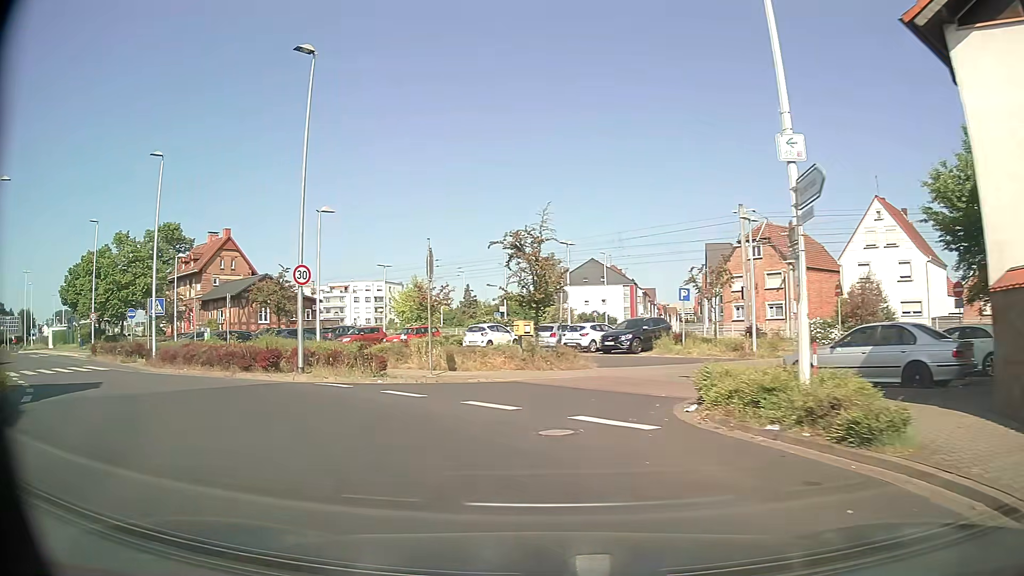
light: Day
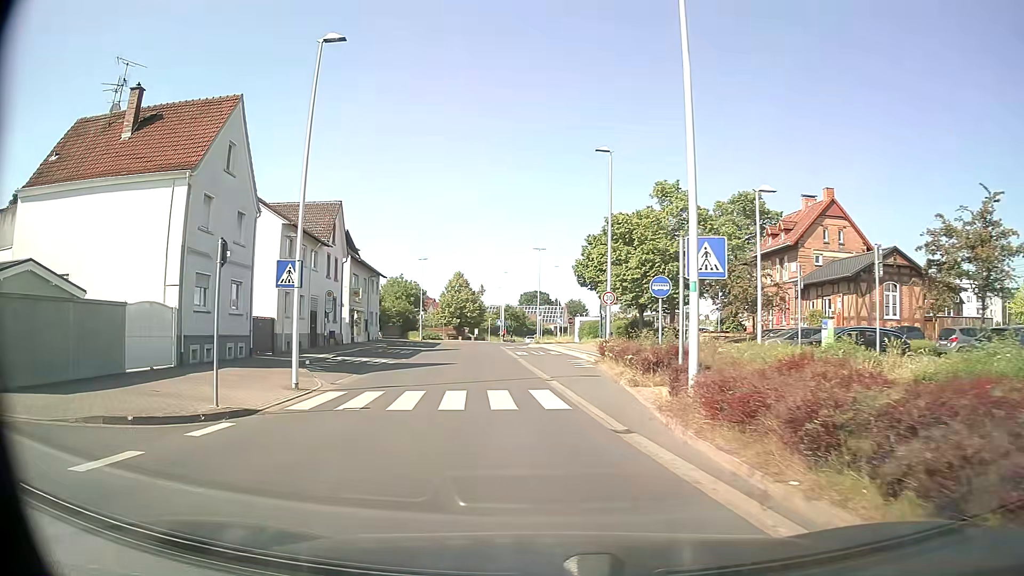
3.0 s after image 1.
(-9.6, +17.3) m; -51°
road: tertiary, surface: asphalt
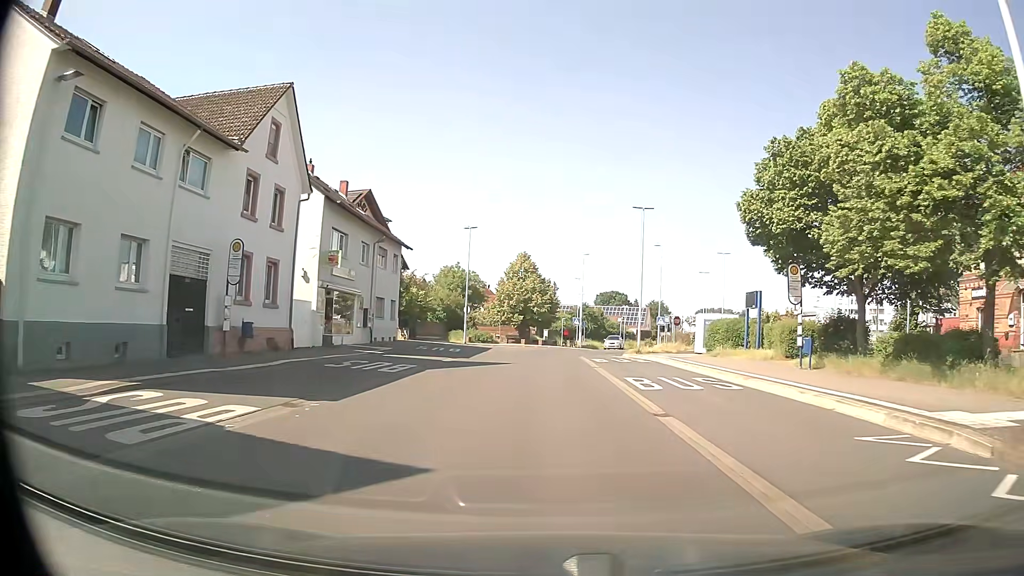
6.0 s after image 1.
(-1.9, +24.2) m; -6°
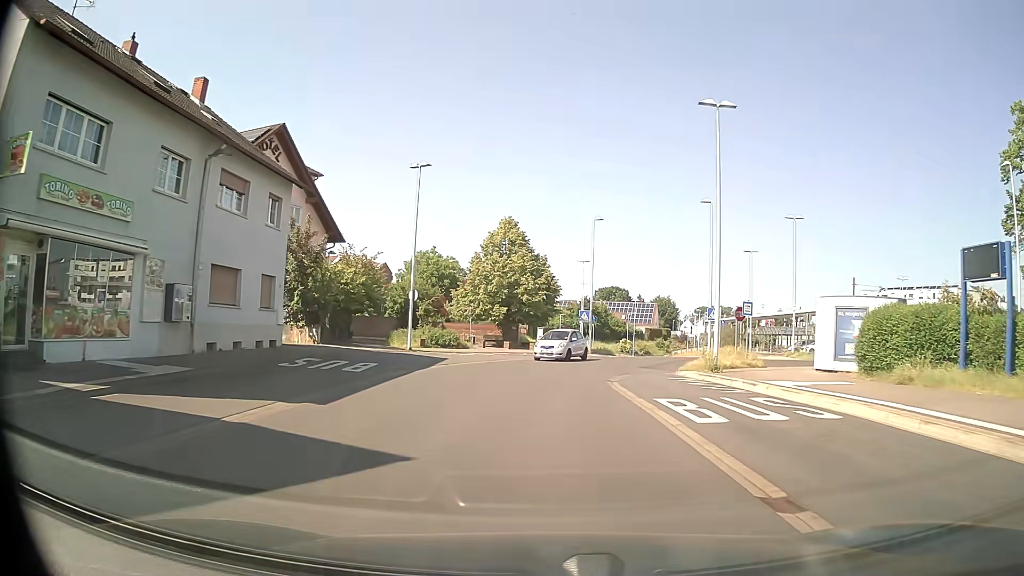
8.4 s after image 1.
(+0.1, +21.1) m; 0°
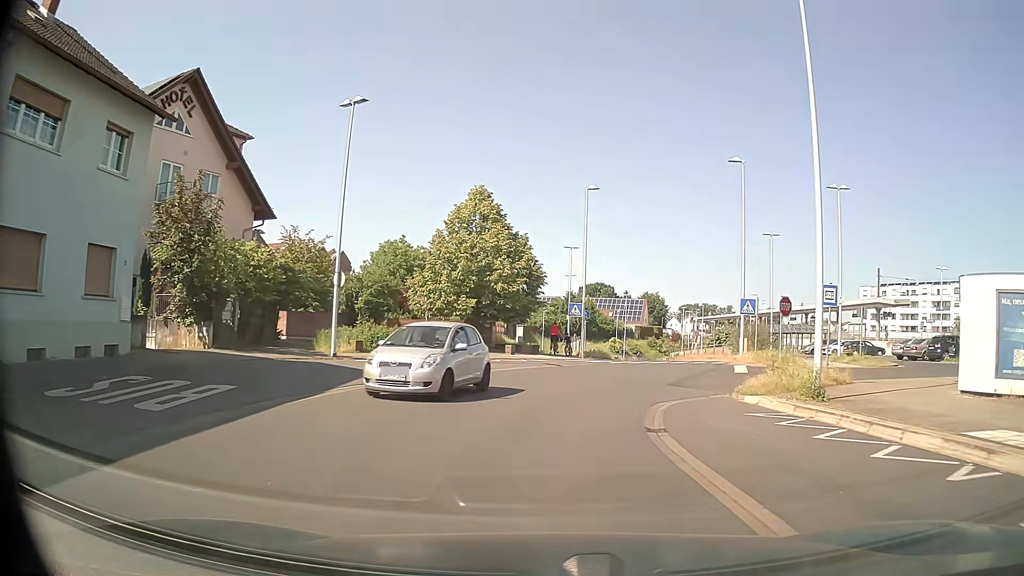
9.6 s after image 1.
(+0.1, +10.2) m; +2°
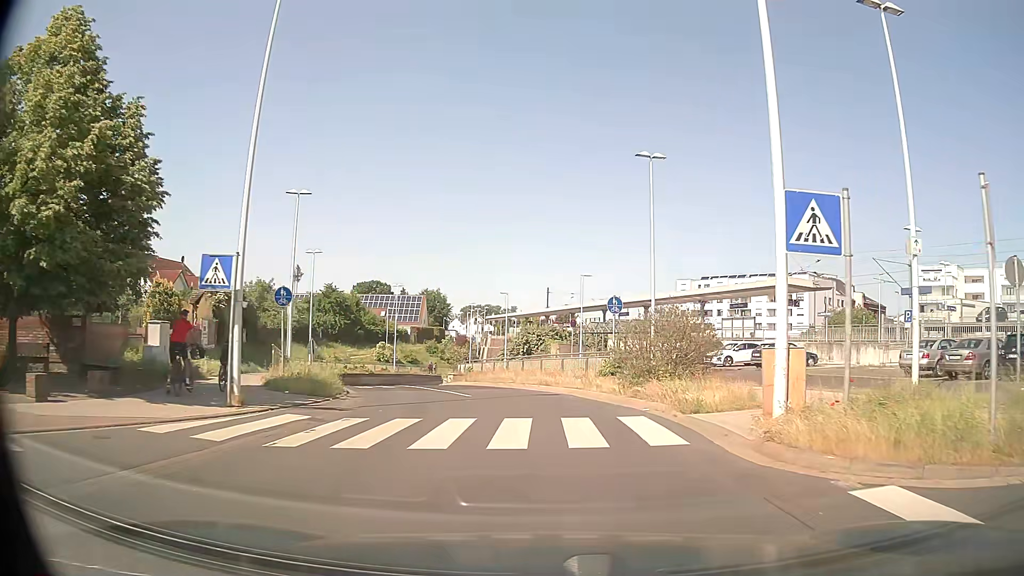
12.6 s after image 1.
(+3.4, +24.0) m; +18°
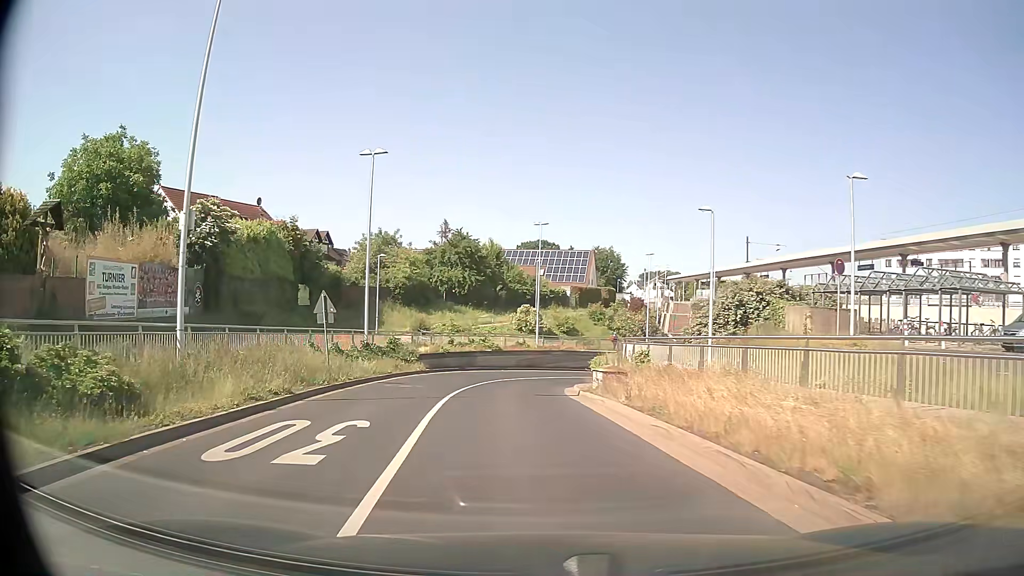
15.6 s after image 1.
(-1.8, +22.4) m; -15°
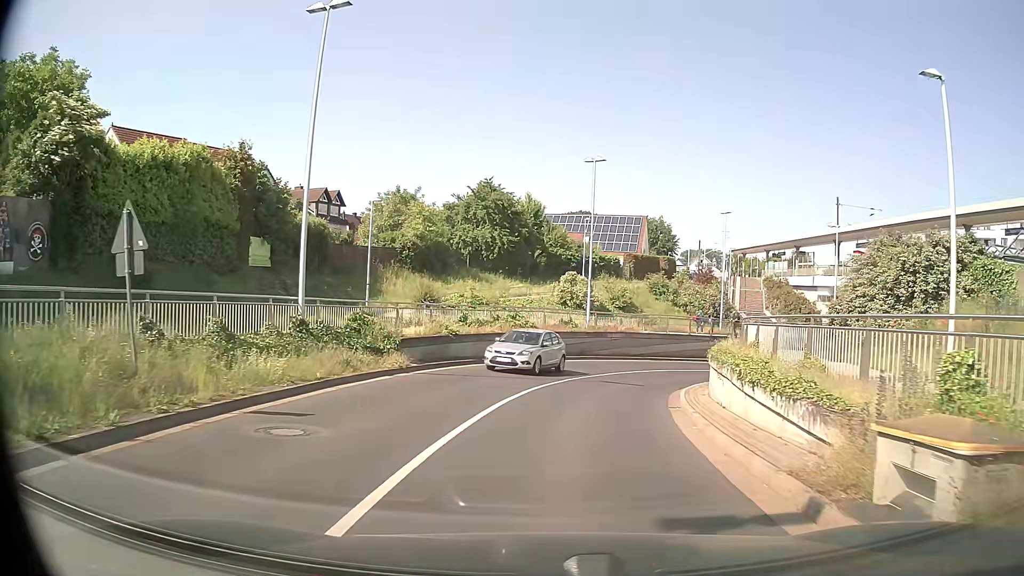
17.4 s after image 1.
(-0.6, +13.6) m; -2°
